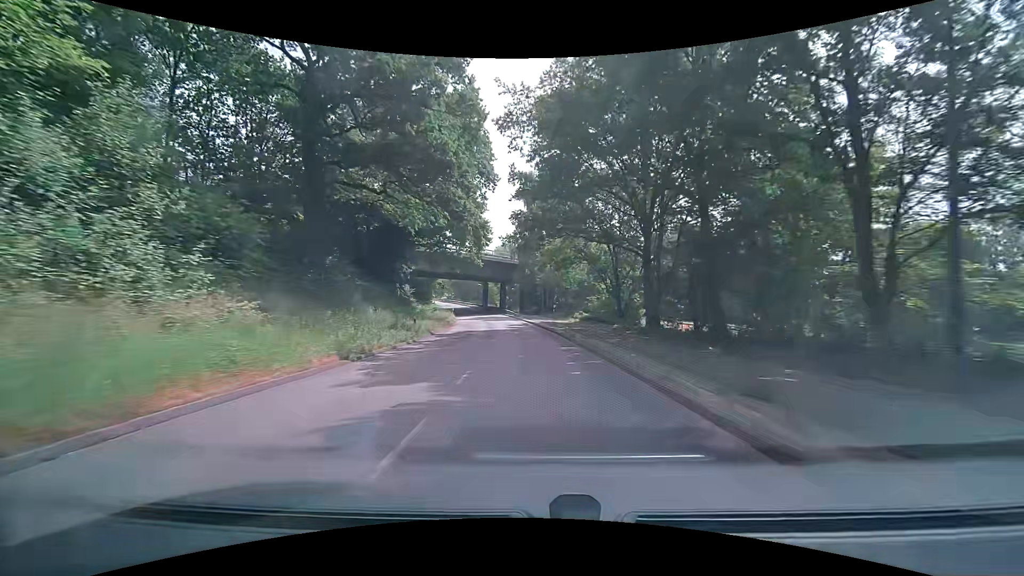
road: secondary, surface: asphalt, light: Day
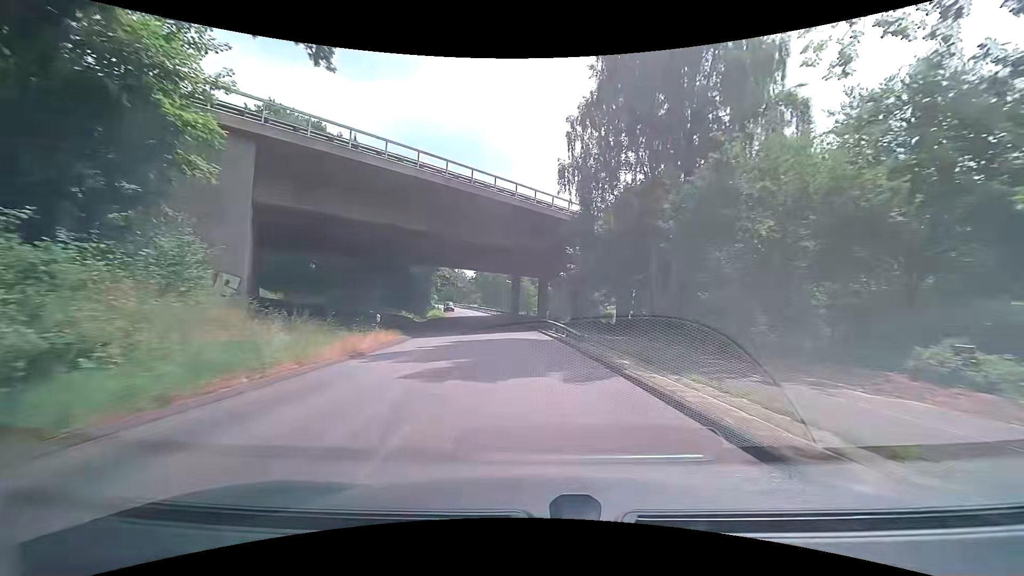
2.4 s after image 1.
(-2.2, +42.6) m; -5°
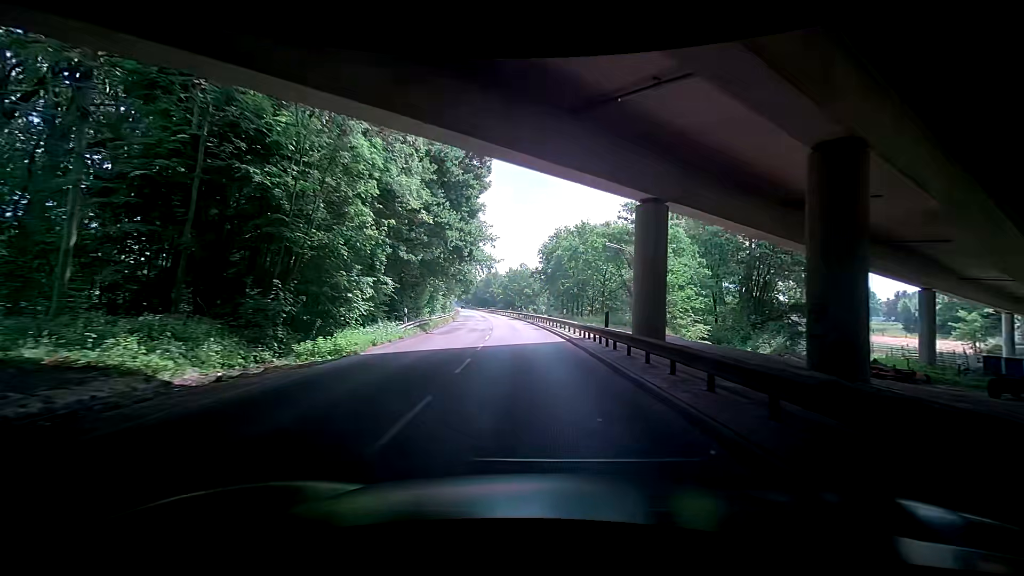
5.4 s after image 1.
(-3.6, +52.4) m; -6°
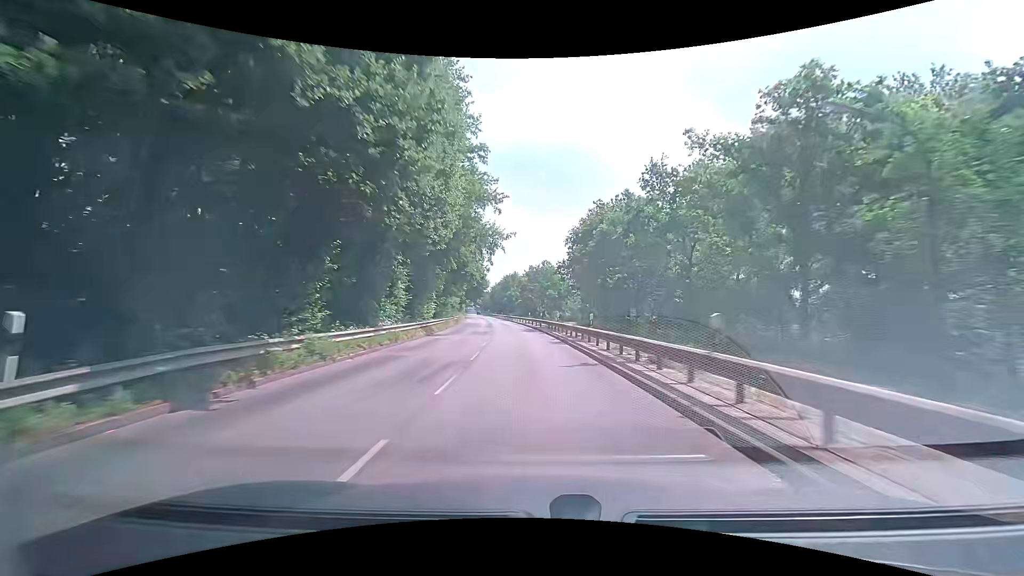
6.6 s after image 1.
(-0.1, +20.9) m; -2°
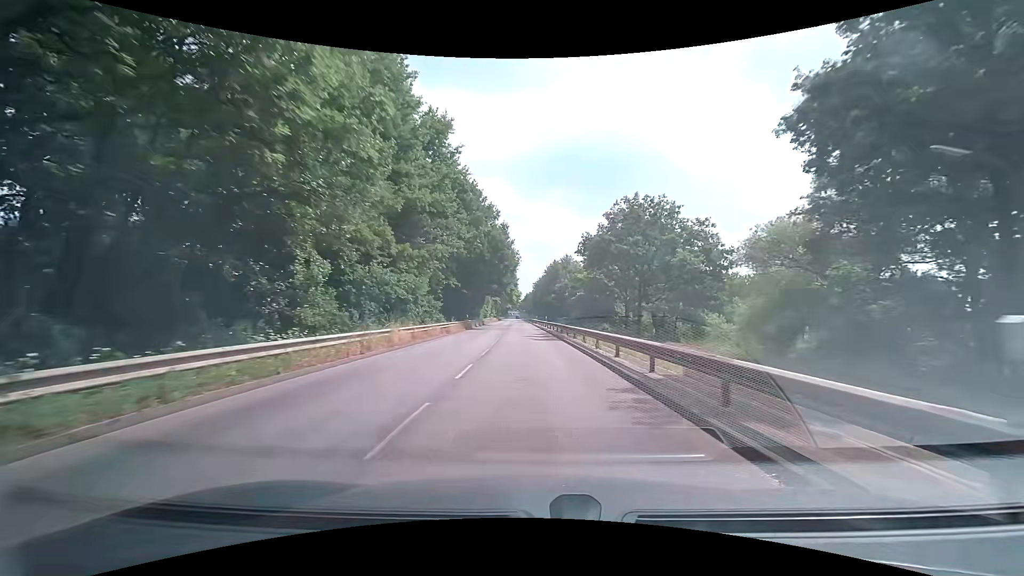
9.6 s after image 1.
(-5.3, +51.7) m; -8°
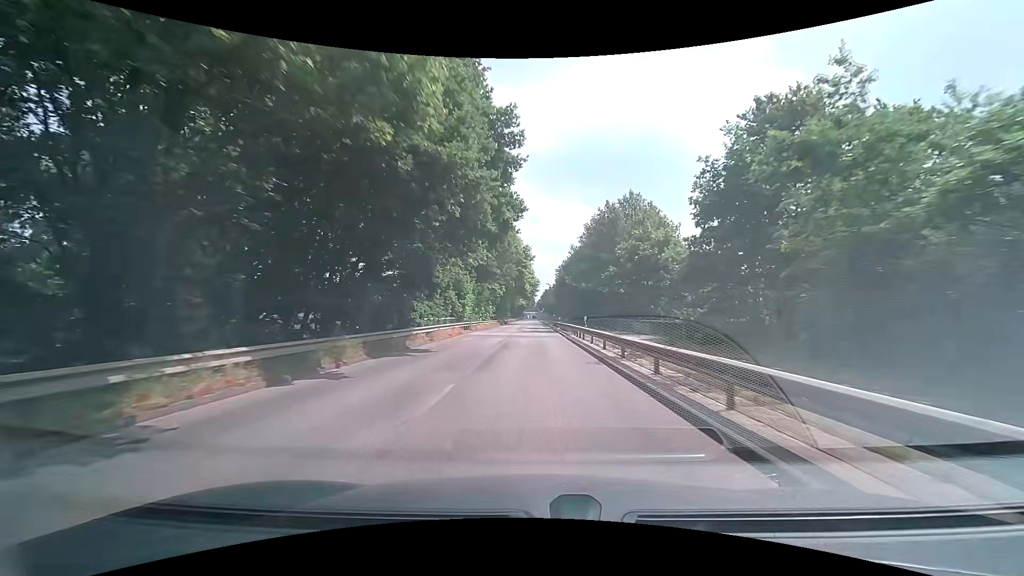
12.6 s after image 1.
(-1.9, +52.3) m; -3°
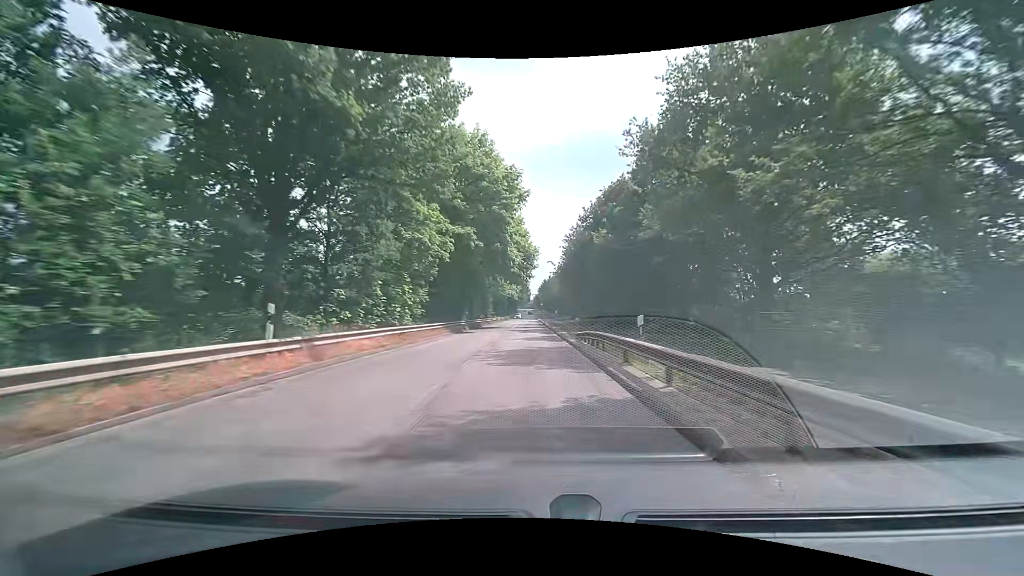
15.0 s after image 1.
(+0.6, +42.3) m; +1°
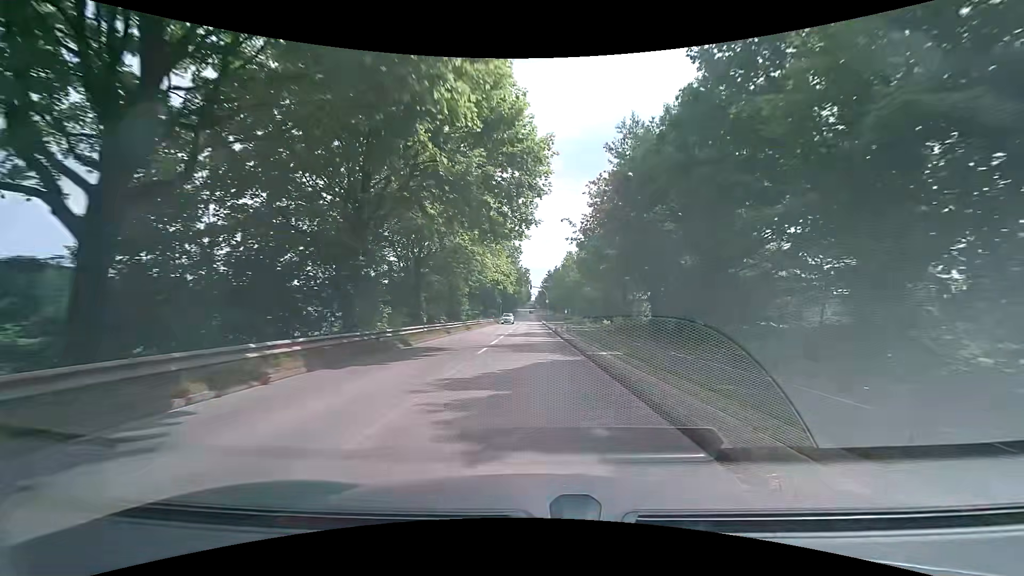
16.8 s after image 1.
(-0.2, +31.9) m; -1°
